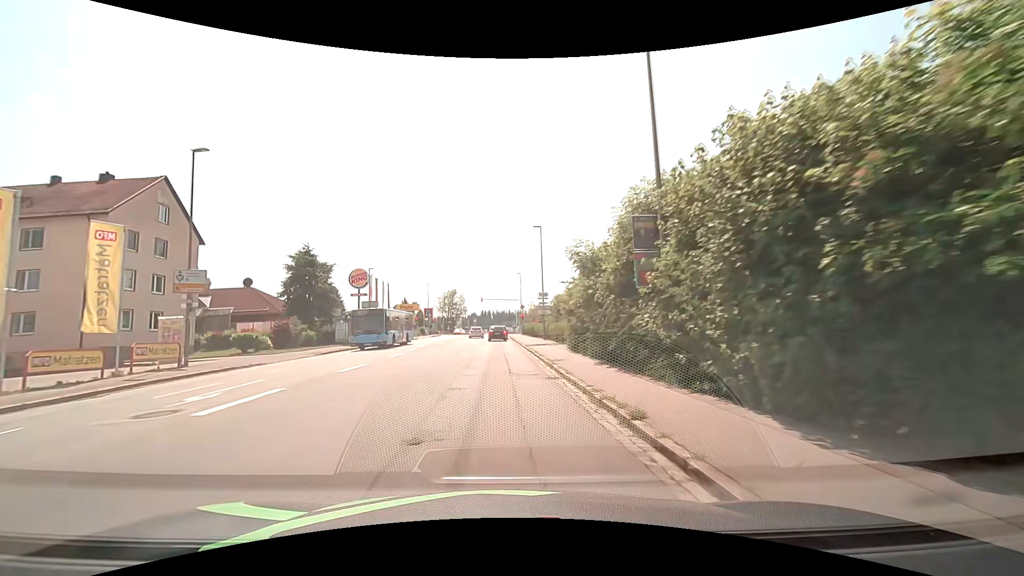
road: tertiary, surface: asphalt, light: Day
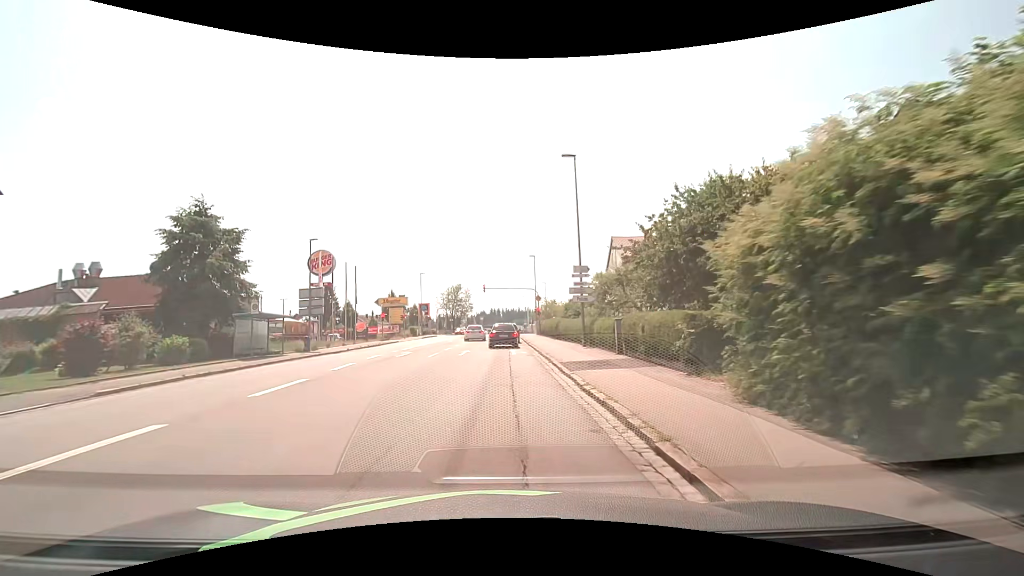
(-0.2, +18.2) m; -3°
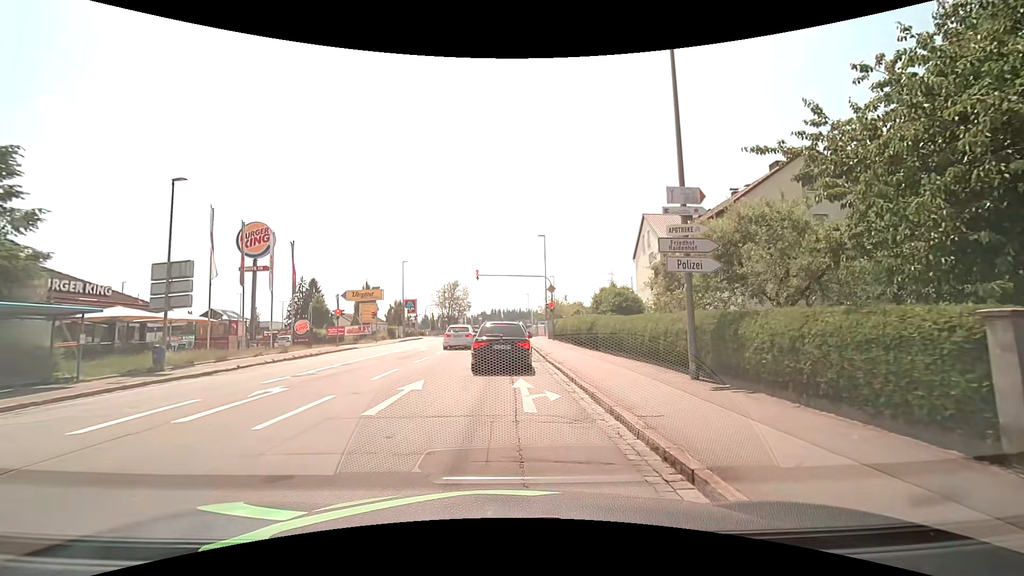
(+0.3, +14.6) m; +1°
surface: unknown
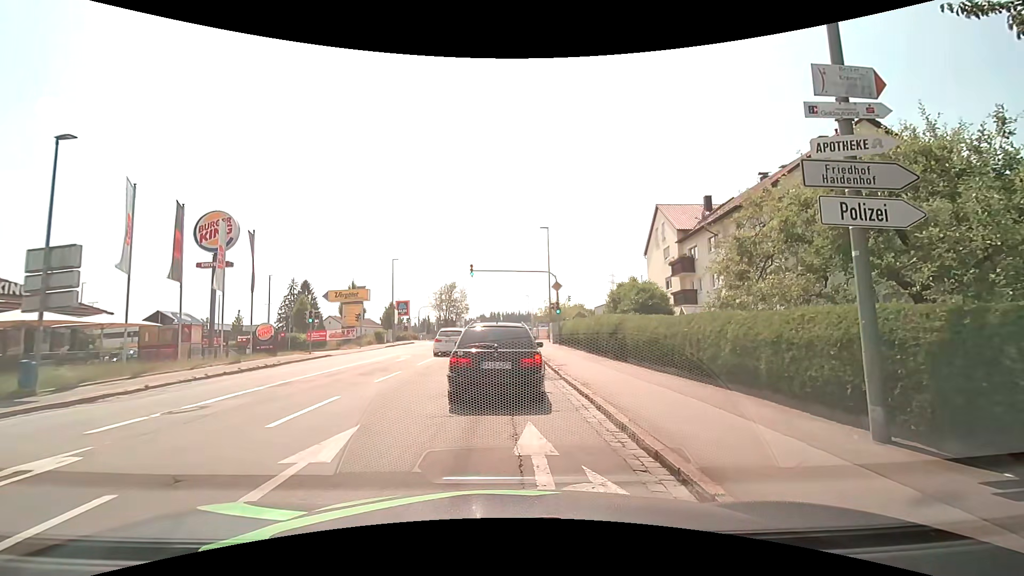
(0.0, +5.1) m; 0°
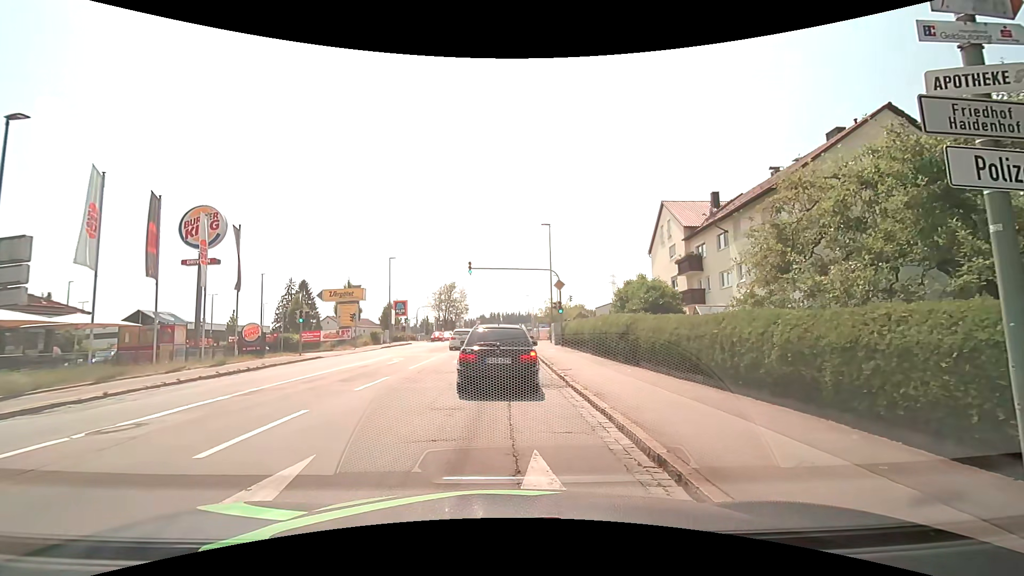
(0.0, +1.6) m; 0°
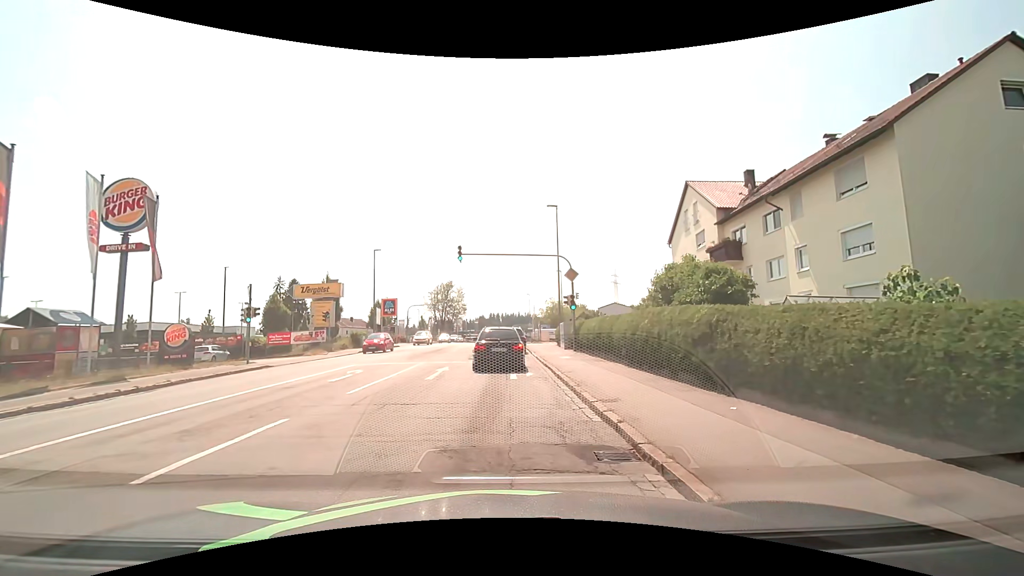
(0.0, +6.9) m; 0°
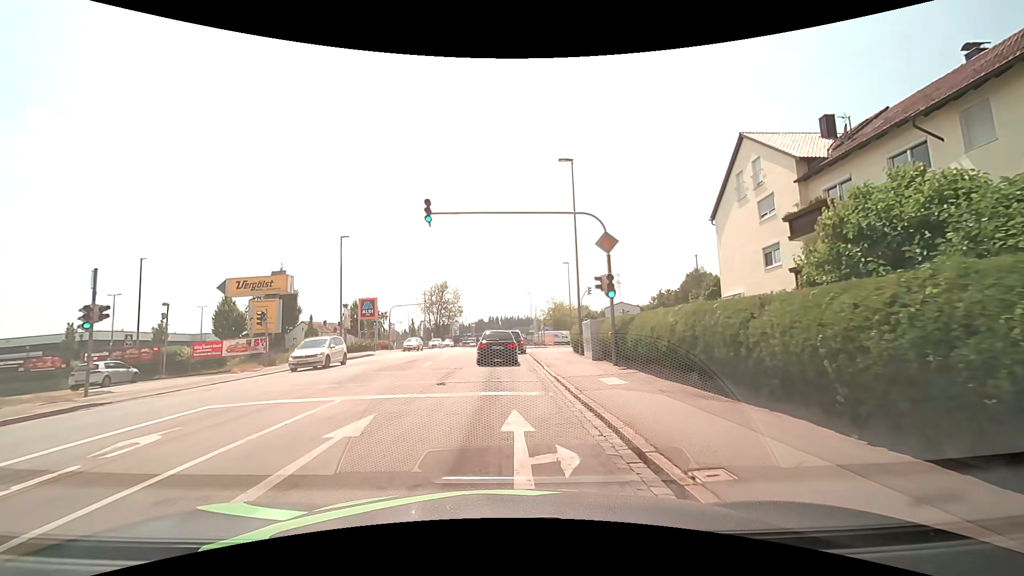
(+0.1, +10.4) m; +1°
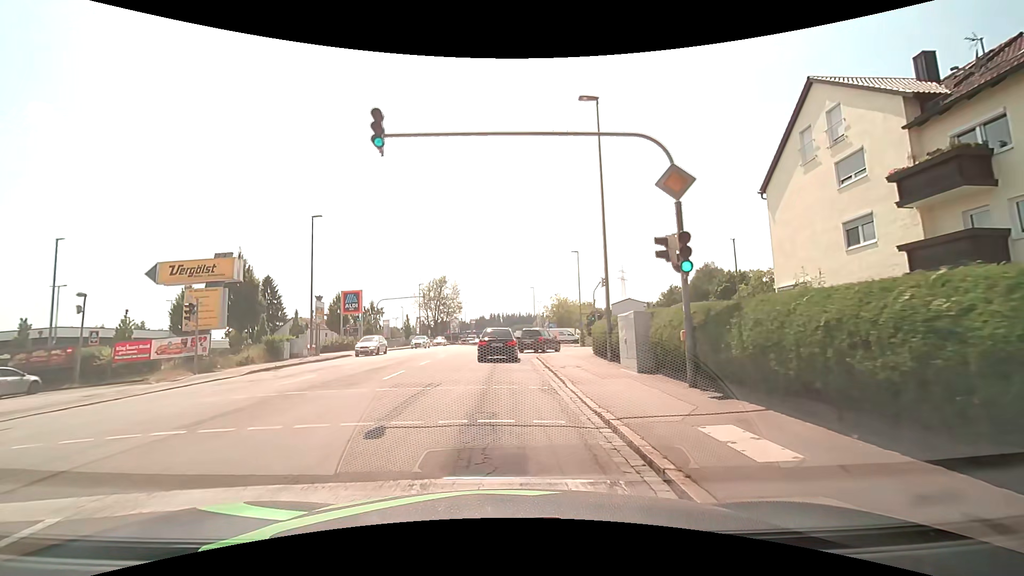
(0.0, +6.9) m; 0°
(0, +10) (0, +20) (0, +30) (0, +40) (0, +50) (-1, +60) (-1, +70) (-1, +80) (0, +90) (0, +100) m
